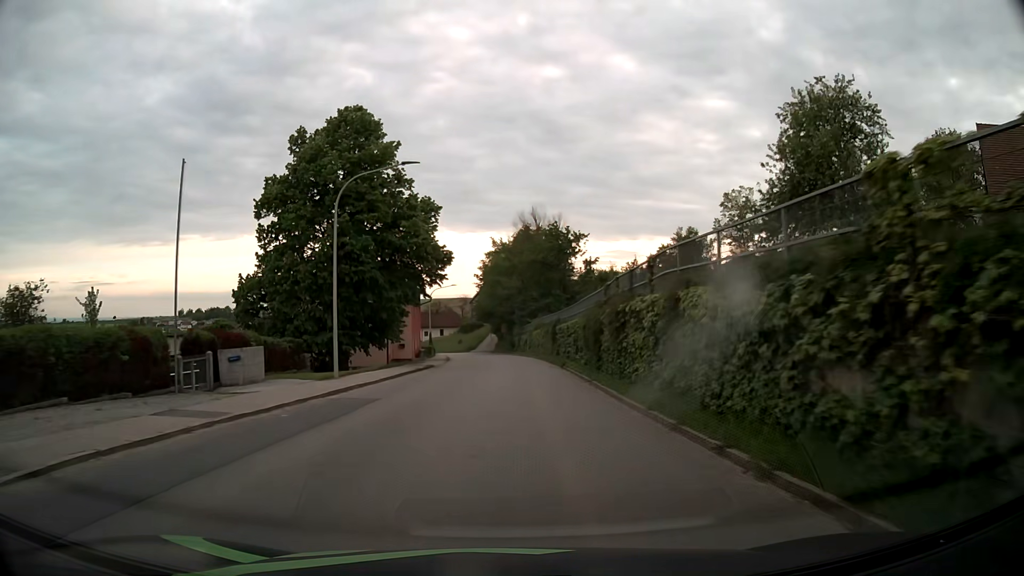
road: tertiary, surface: asphalt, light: Day
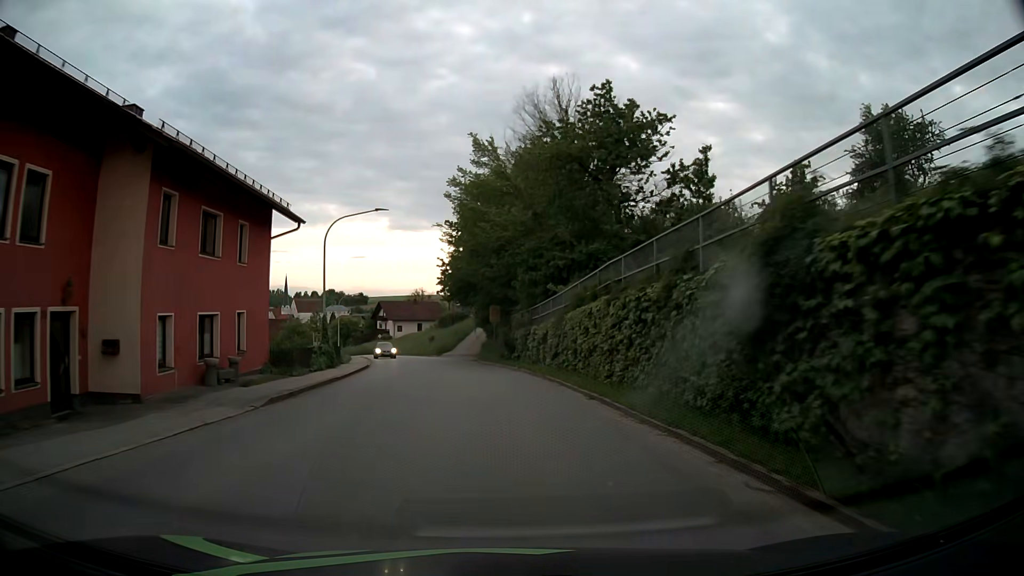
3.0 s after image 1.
(+0.3, +39.2) m; 0°
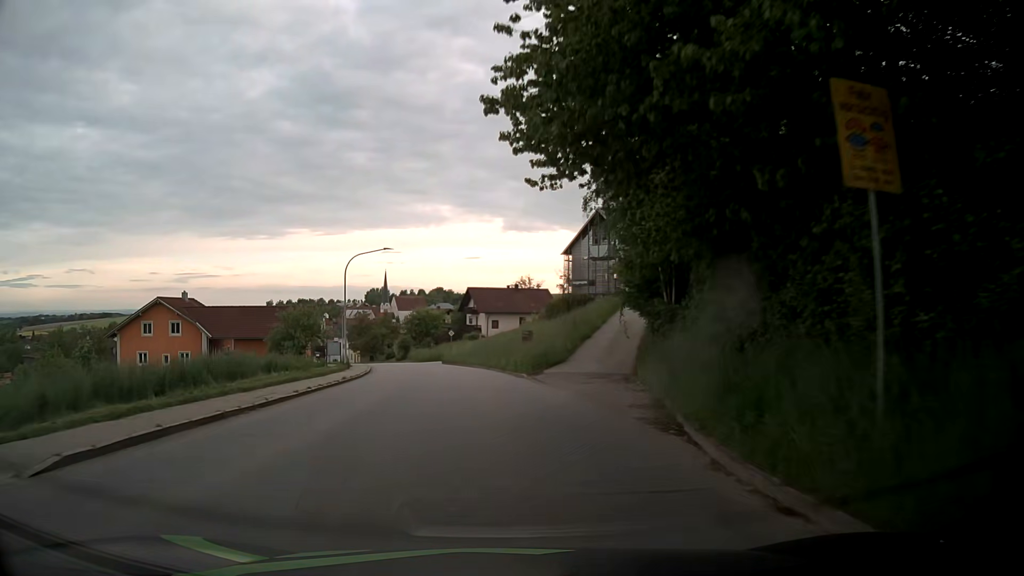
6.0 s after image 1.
(-2.4, +38.1) m; -9°
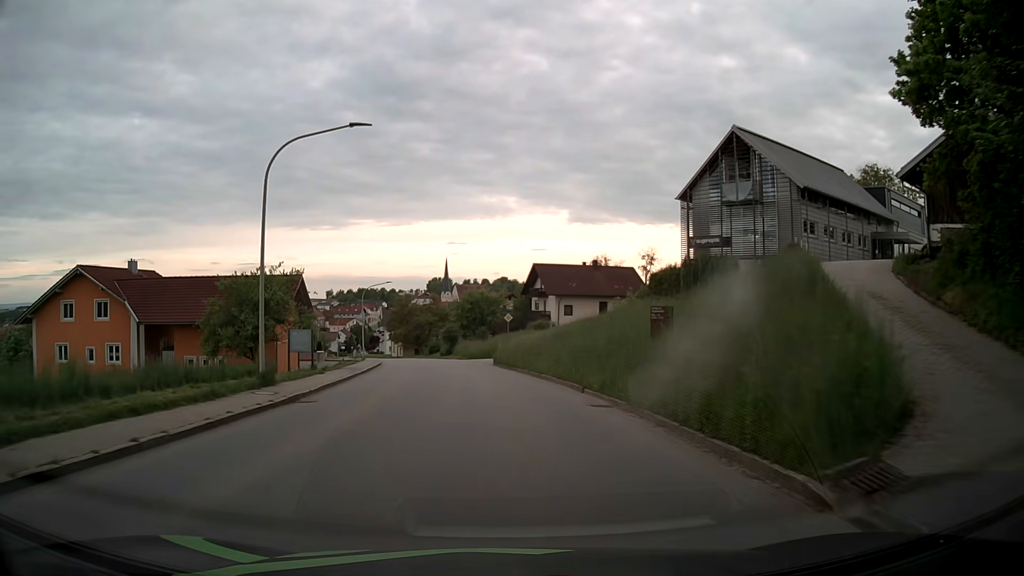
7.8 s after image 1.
(-1.2, +22.8) m; -5°
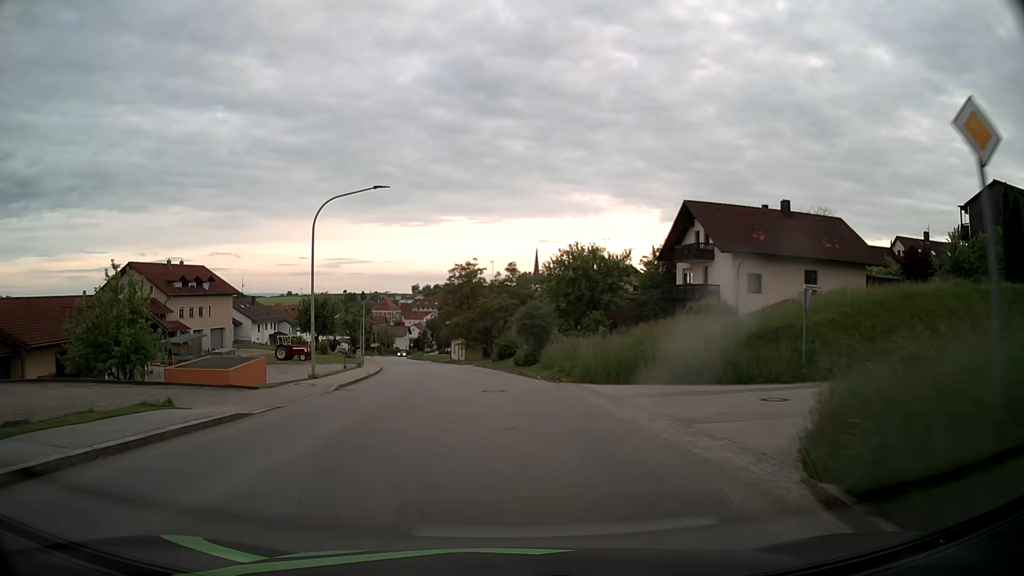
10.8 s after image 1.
(-2.8, +38.2) m; -8°
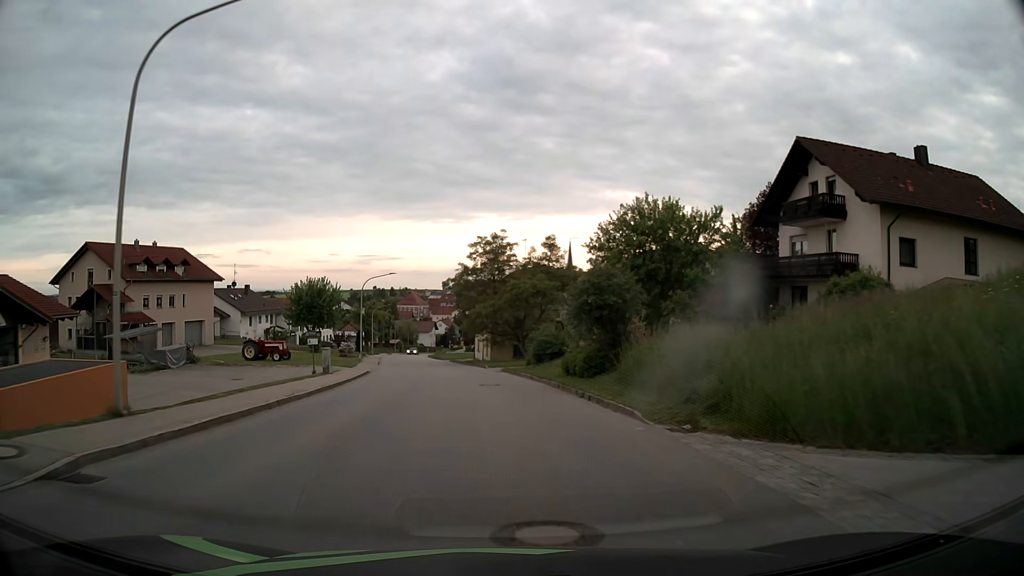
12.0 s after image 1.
(-0.3, +15.3) m; -3°
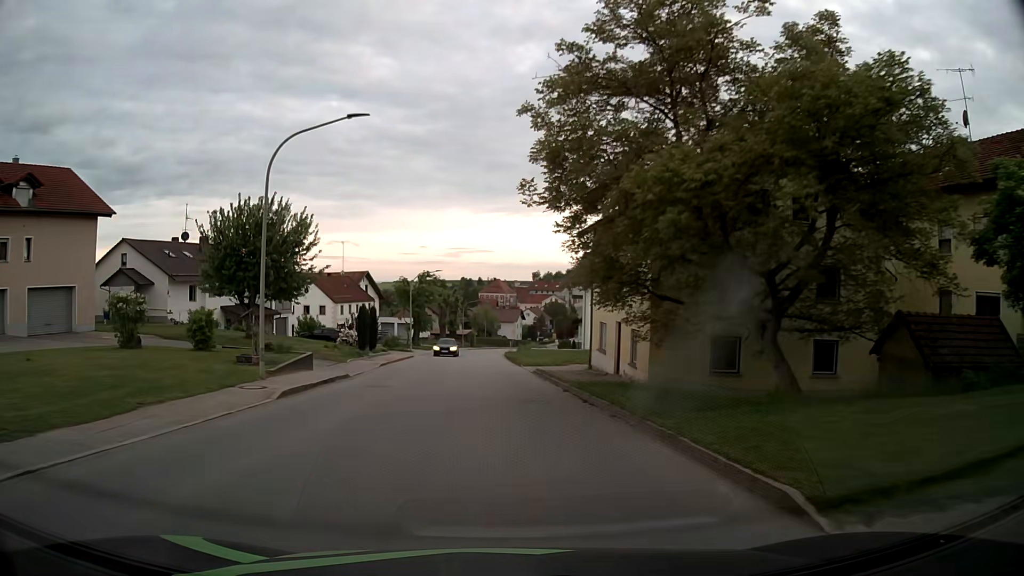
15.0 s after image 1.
(-2.6, +37.9) m; -8°
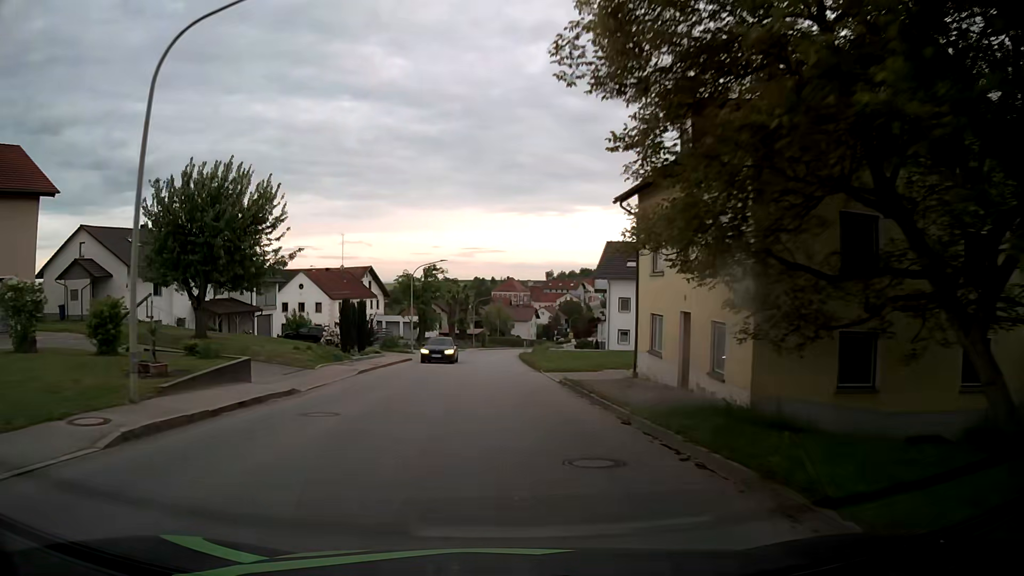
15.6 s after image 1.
(-0.1, +7.6) m; -1°
(0, +10) (0, +20) (-1, +30) (-1, +40) (-2, +50) (-2, +60) (-2, +70) (-1, +80) (0, +90) (+1, +100) m
